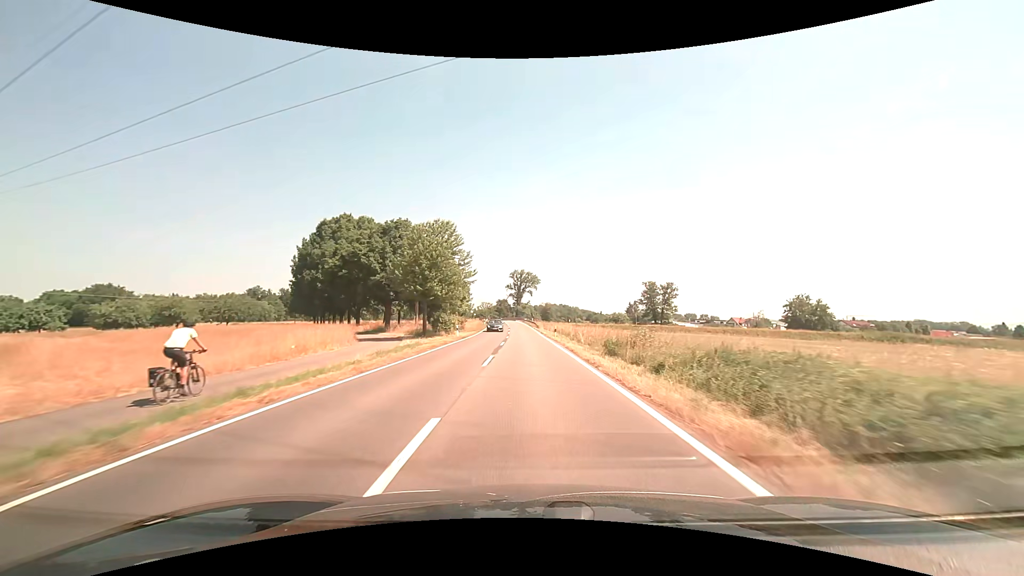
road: secondary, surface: asphalt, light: Day
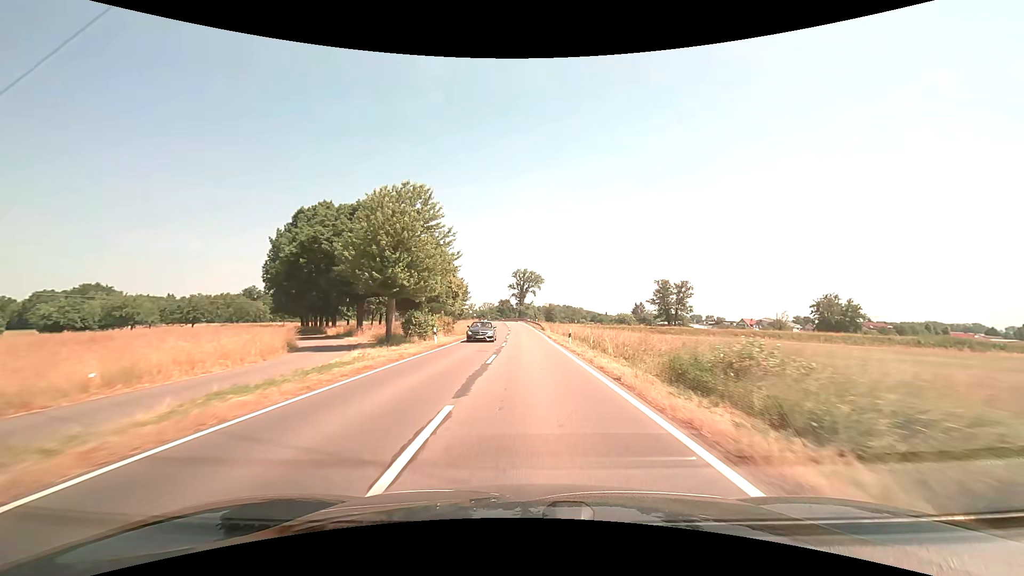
(0.0, +11.0) m; 0°
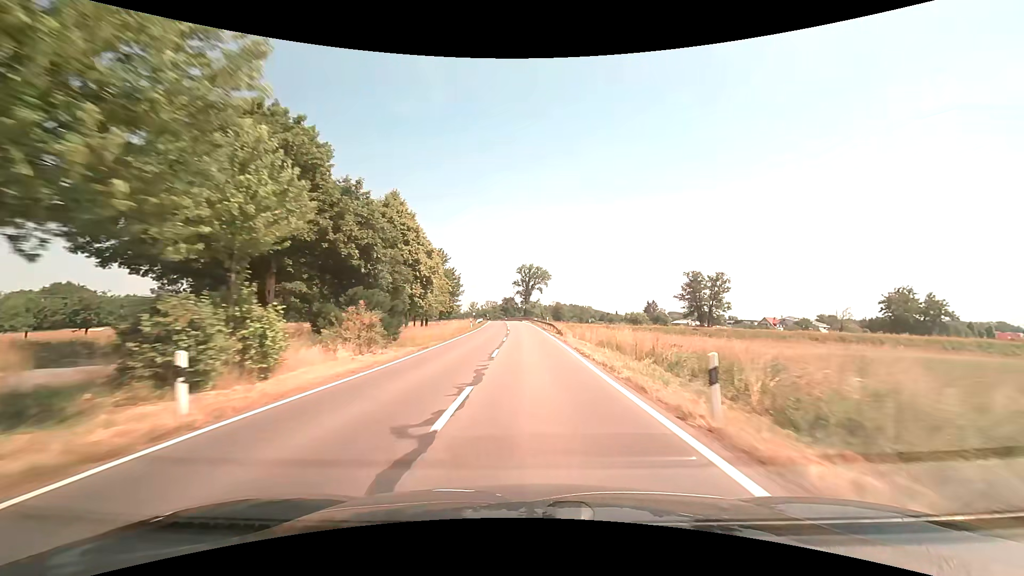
(-0.1, +21.9) m; -1°
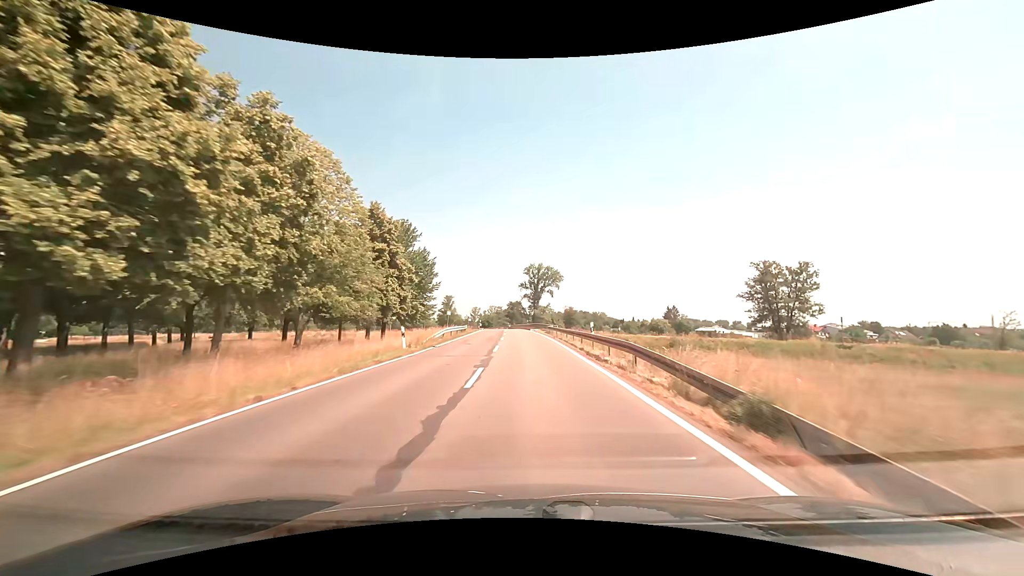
(-0.3, +32.8) m; -1°
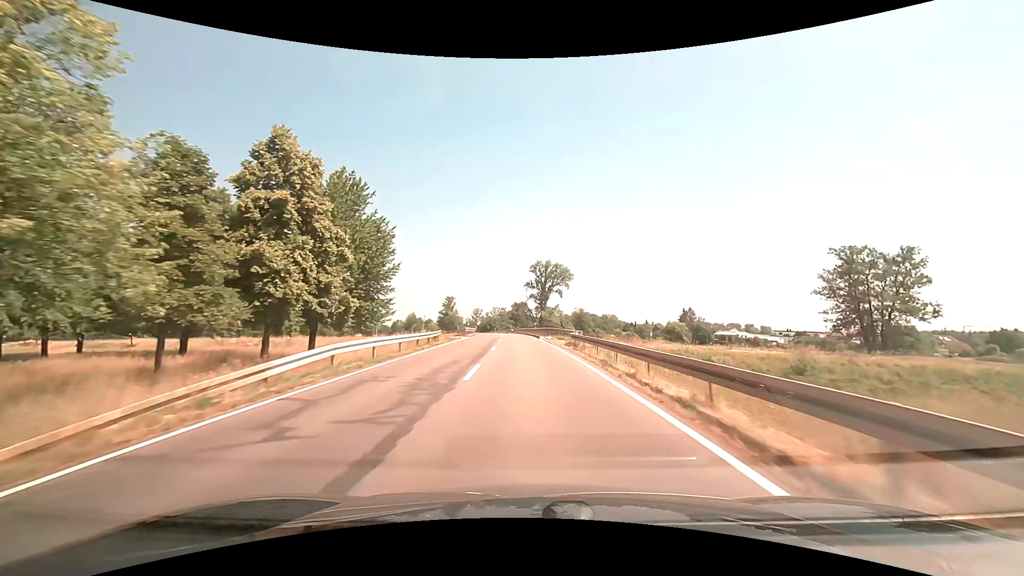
(-0.1, +21.7) m; -1°
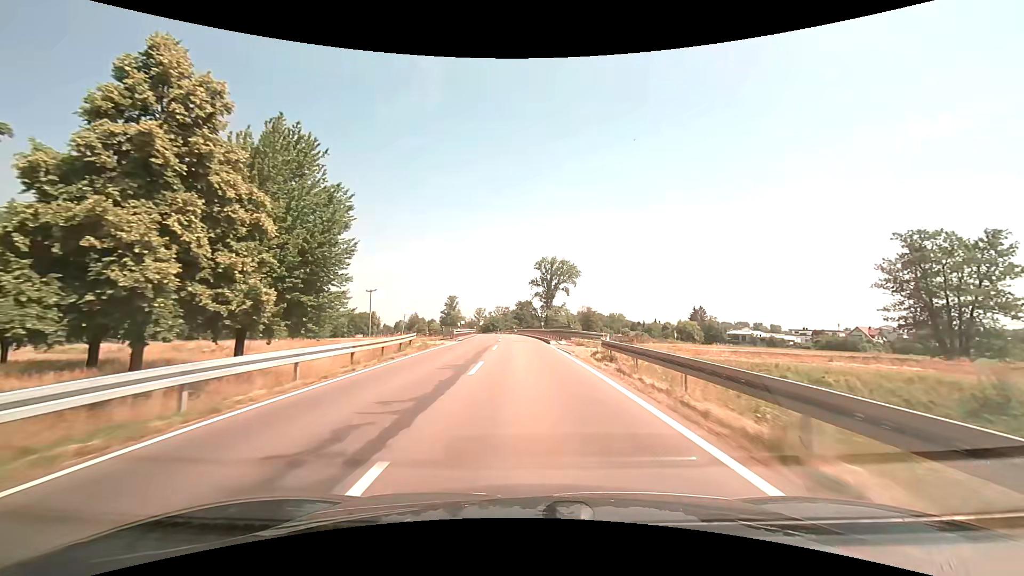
(-0.1, +10.8) m; 0°
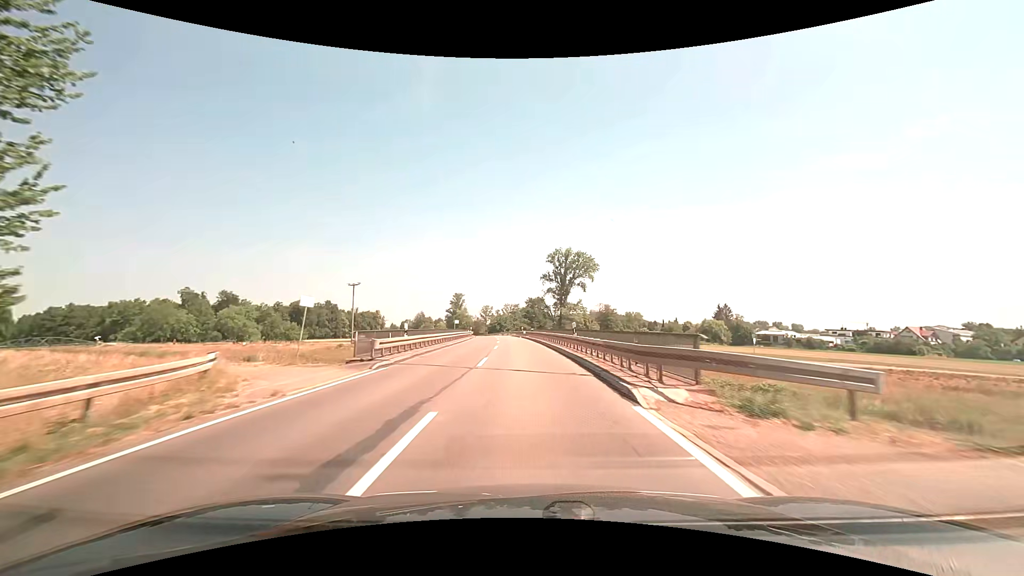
(-0.2, +21.4) m; -1°
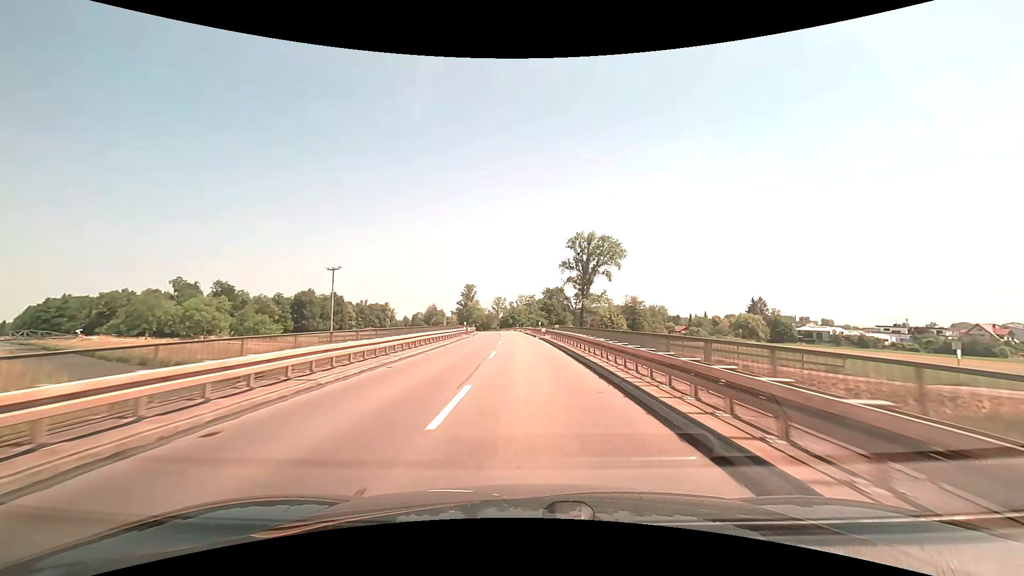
(-0.3, +21.2) m; -2°
(0, +10) (0, +20) (0, +30) (-1, +40) (-1, +50) (-2, +60) (-2, +70) (-3, +80) (-4, +90) (-5, +100) m
